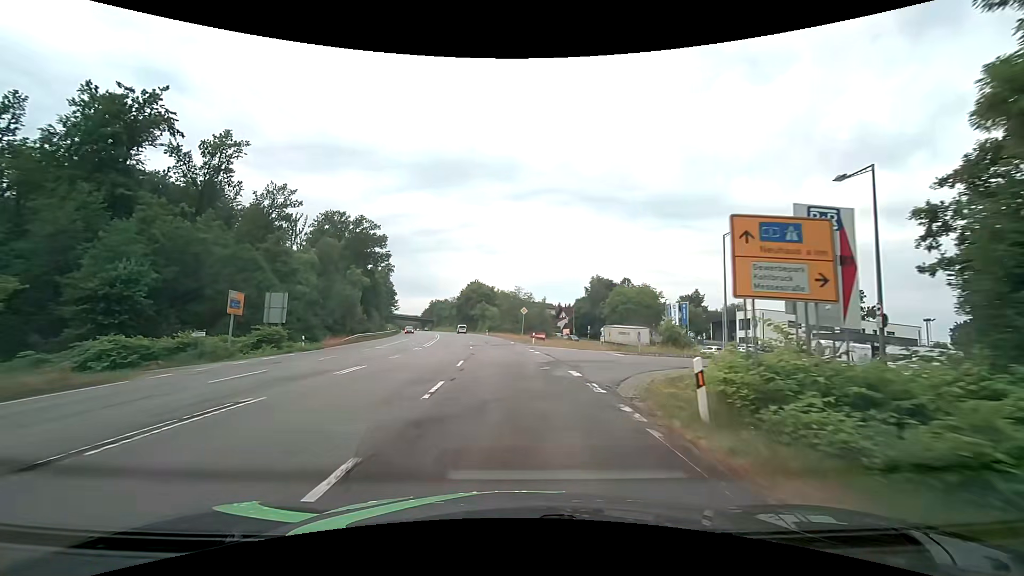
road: secondary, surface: asphalt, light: Day
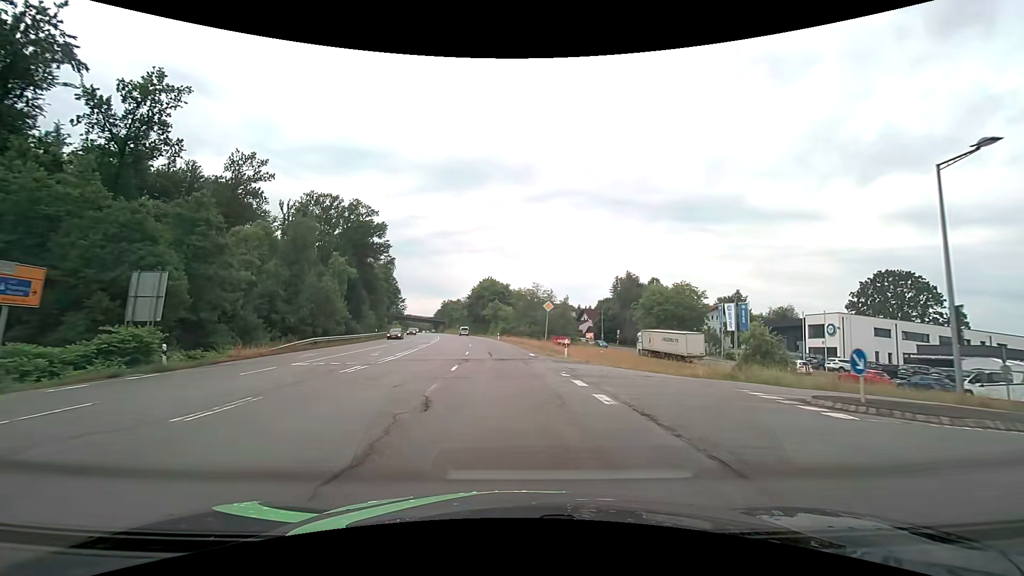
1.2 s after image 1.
(-0.3, +16.8) m; -2°
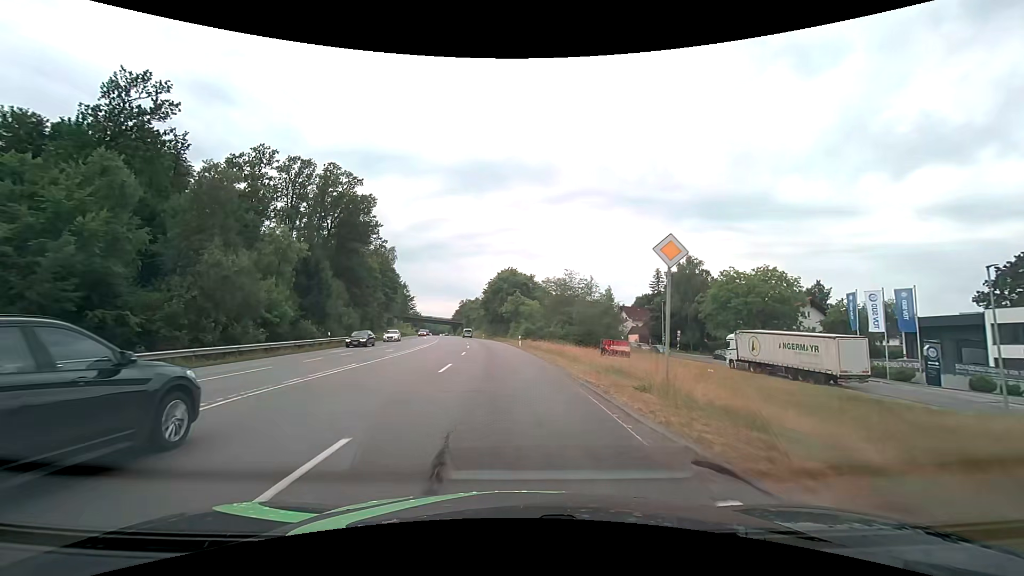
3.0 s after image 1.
(-0.5, +25.2) m; -3°
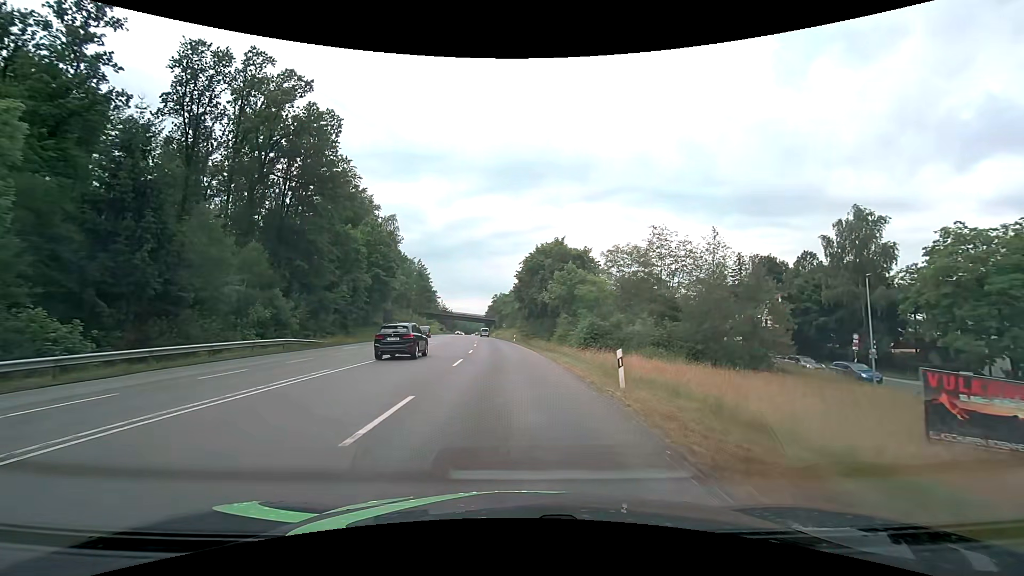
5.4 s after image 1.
(-0.8, +33.5) m; -3°
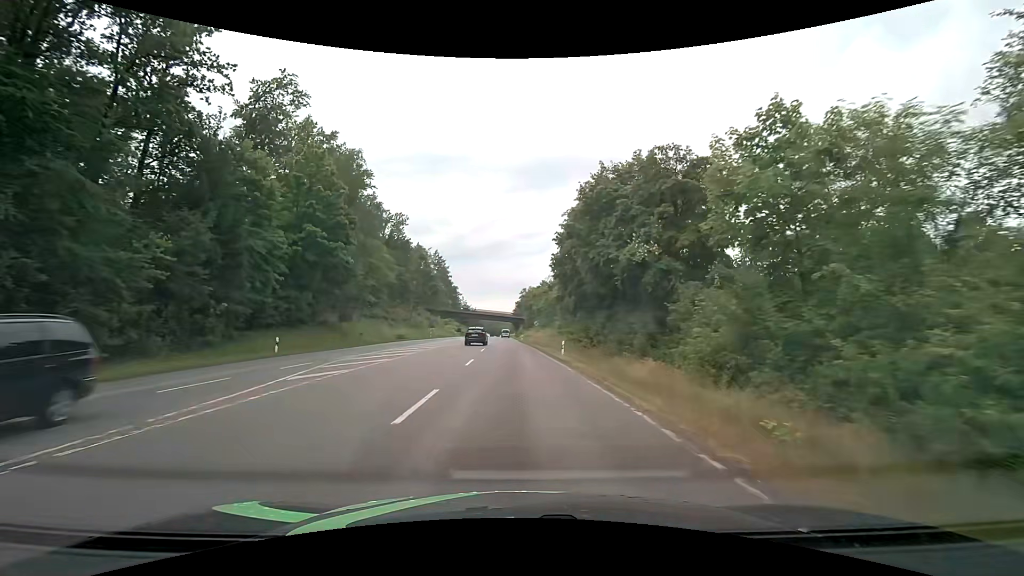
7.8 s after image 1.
(-1.3, +33.2) m; -4°
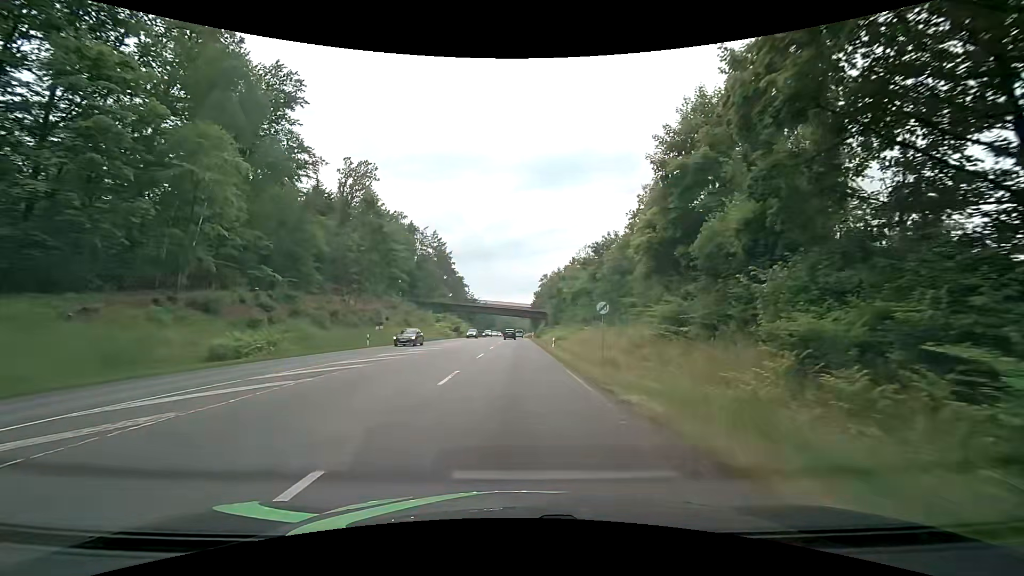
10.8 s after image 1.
(-0.8, +41.9) m; -2°
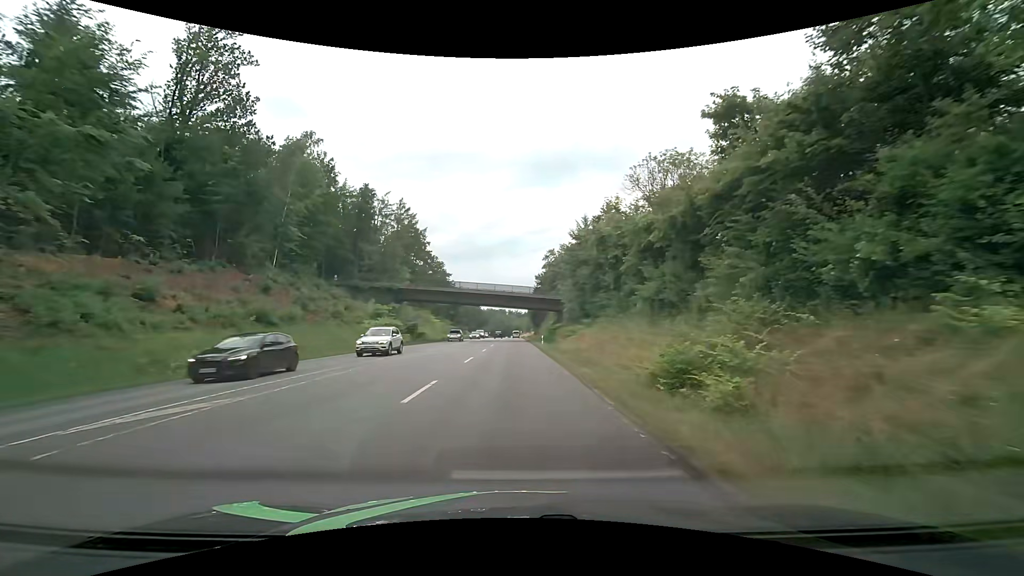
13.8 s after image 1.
(0.0, +42.9) m; 0°
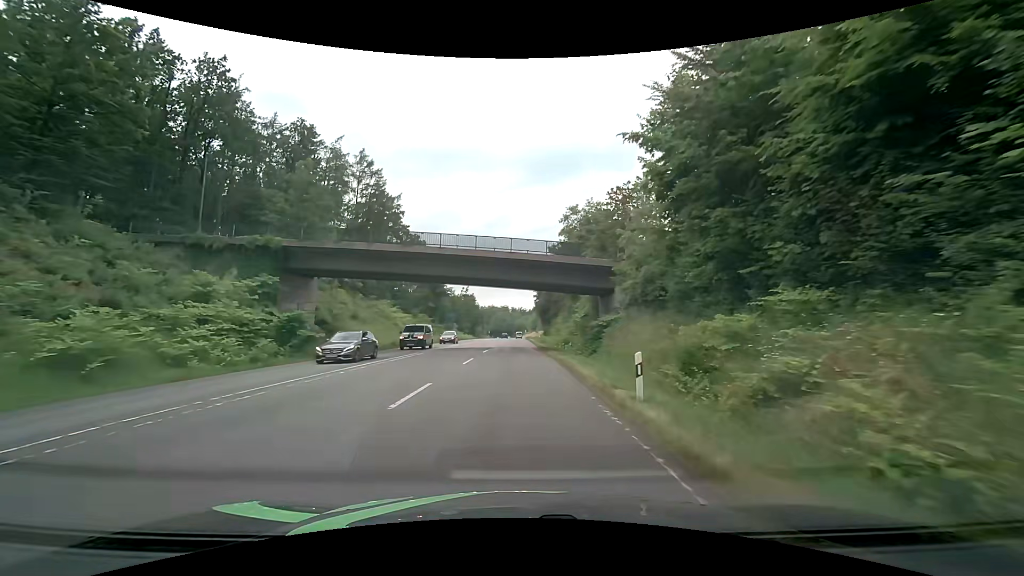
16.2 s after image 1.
(+0.1, +35.4) m; -1°
(0, +10) (0, +20) (0, +30) (0, +40) (0, +50) (0, +60) (0, +70) (0, +80) (0, +90) (0, +100) m
